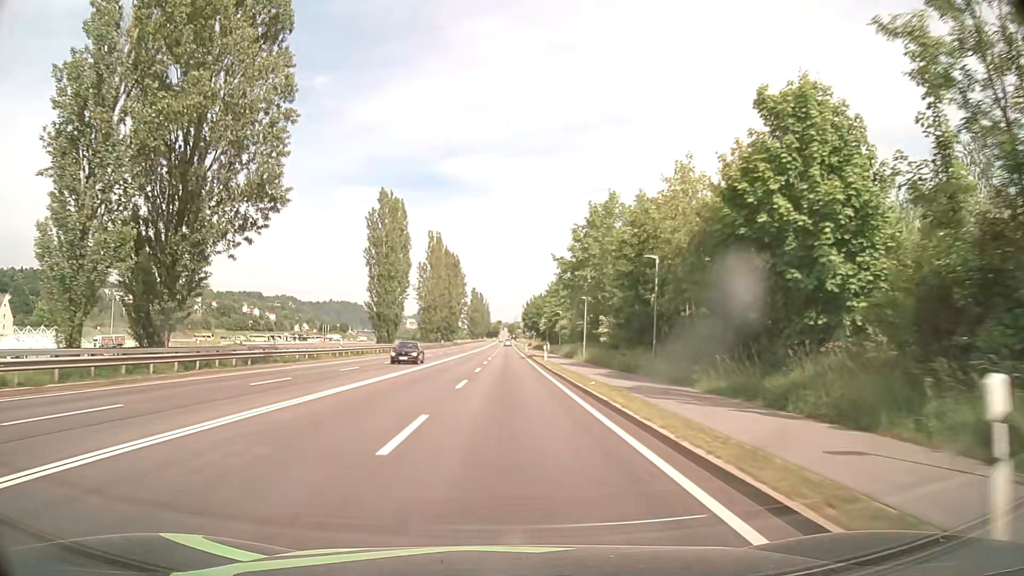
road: primary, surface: asphalt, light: Day
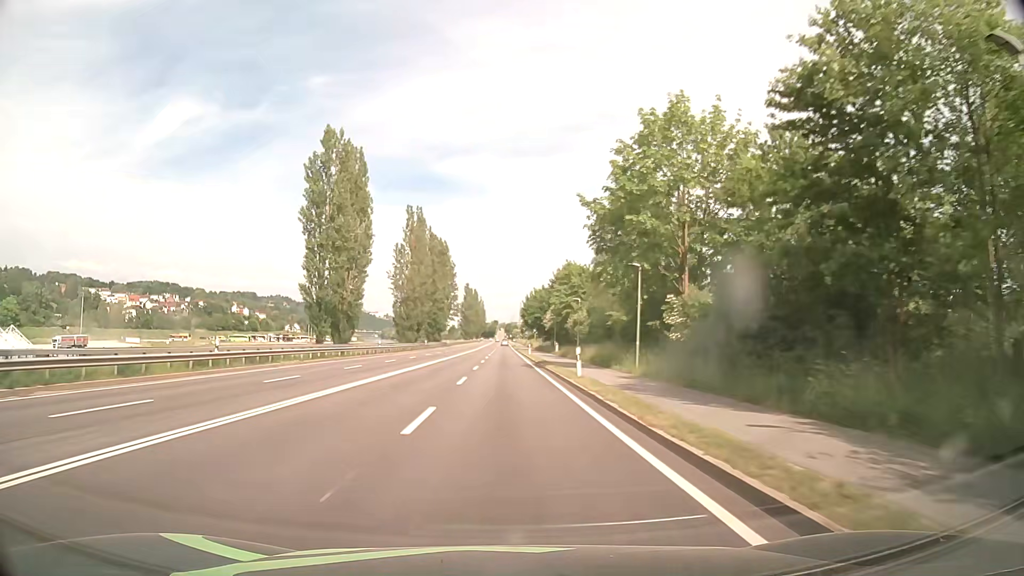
(0.0, +22.5) m; +1°
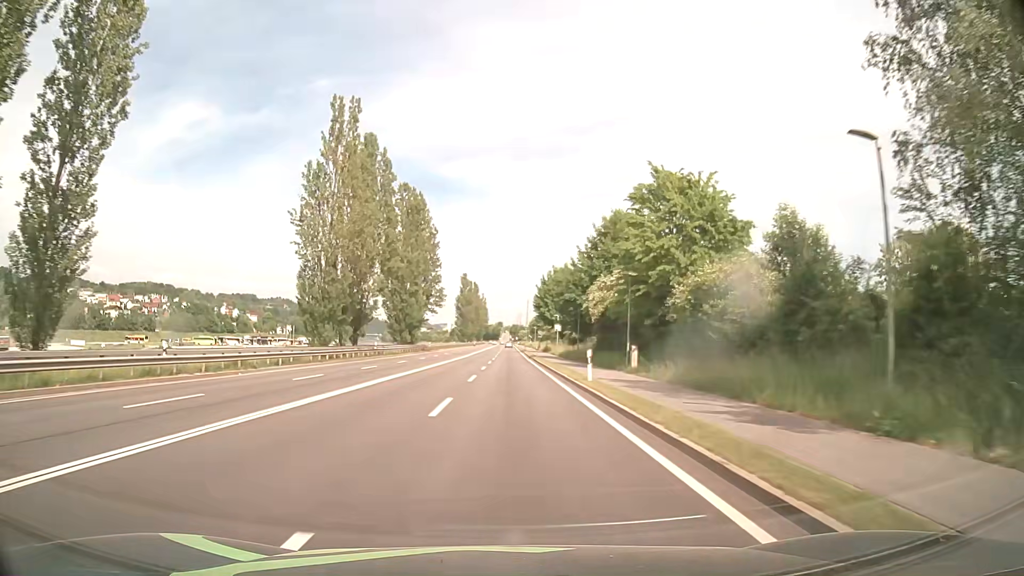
(-0.3, +45.5) m; 0°
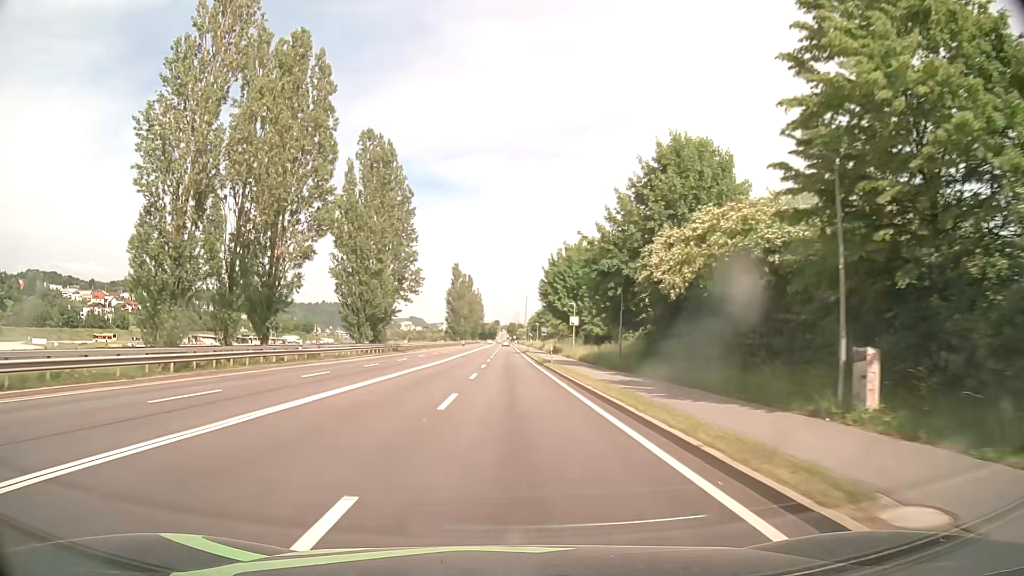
(-0.1, +23.0) m; 0°
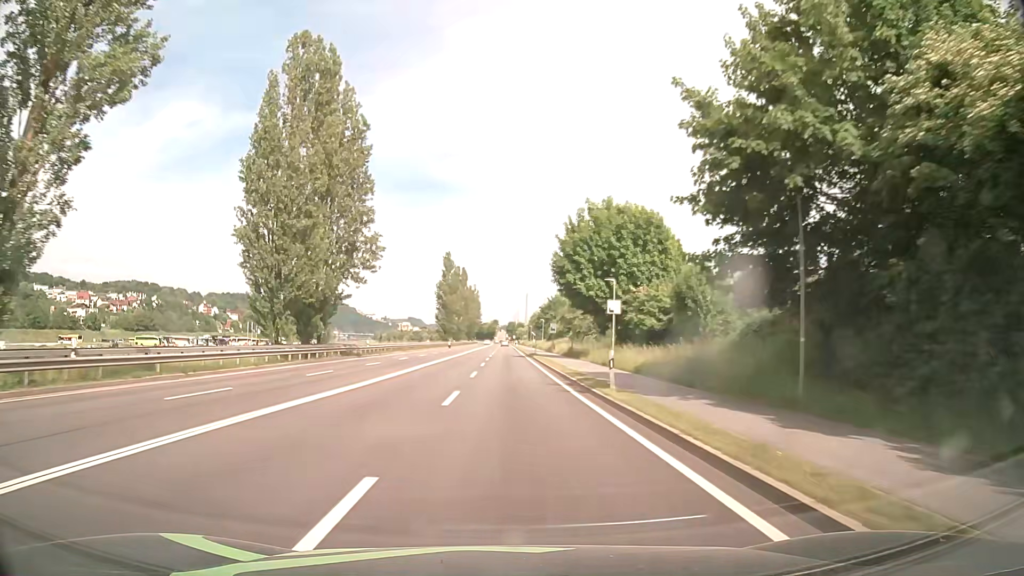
(0.0, +23.2) m; 0°
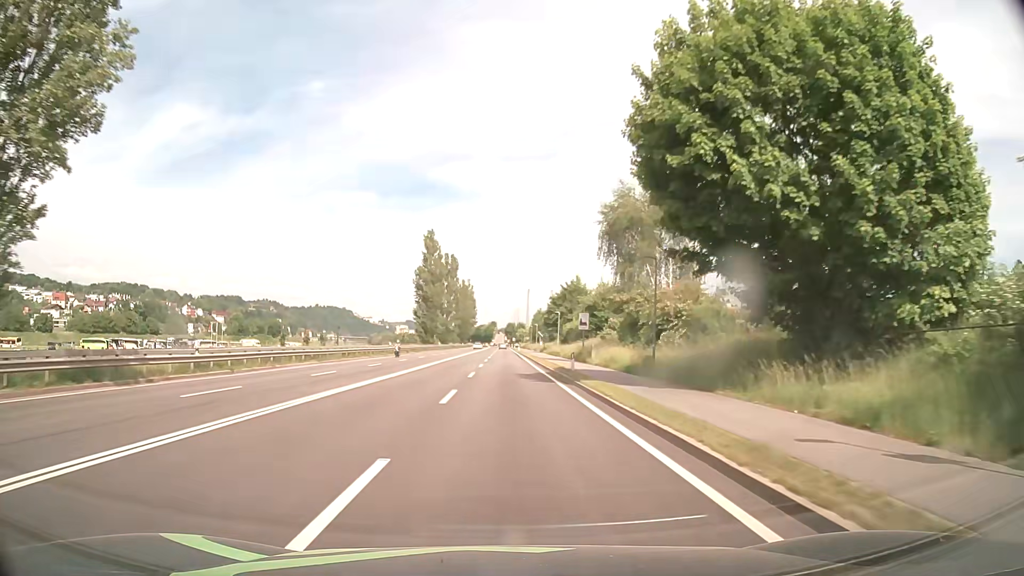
(+0.1, +35.1) m; 0°
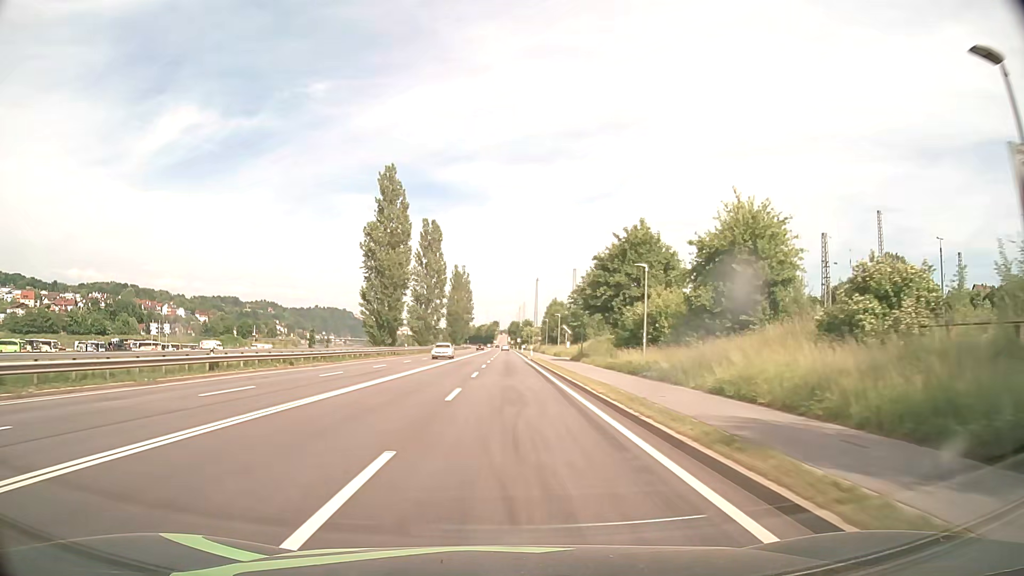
(0.0, +46.9) m; 0°
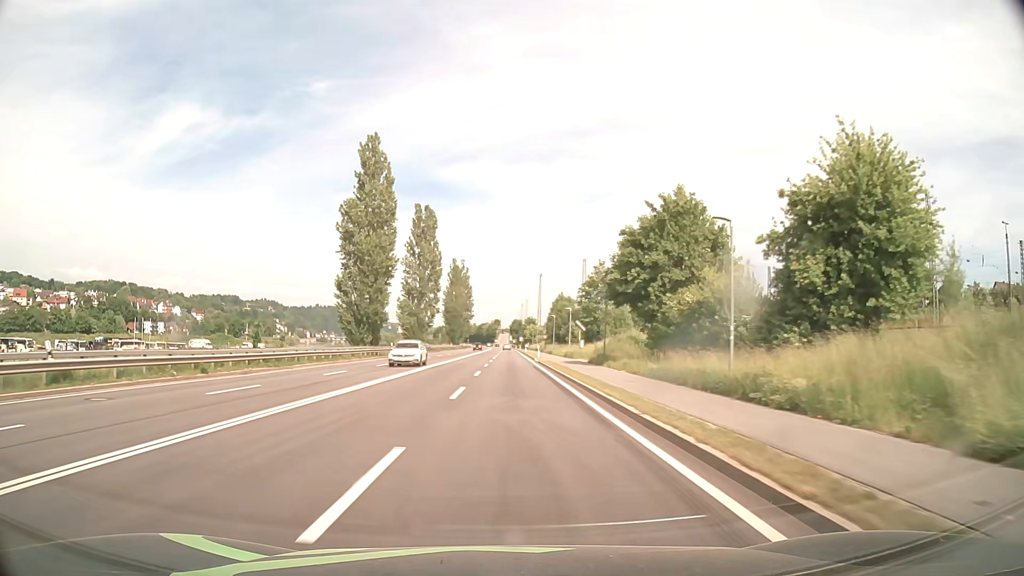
(0.0, +11.7) m; 0°
(0, +10) (0, +20) (0, +30) (0, +40) (0, +50) (0, +60) (0, +70) (0, +80) (0, +90) (0, +100) m
